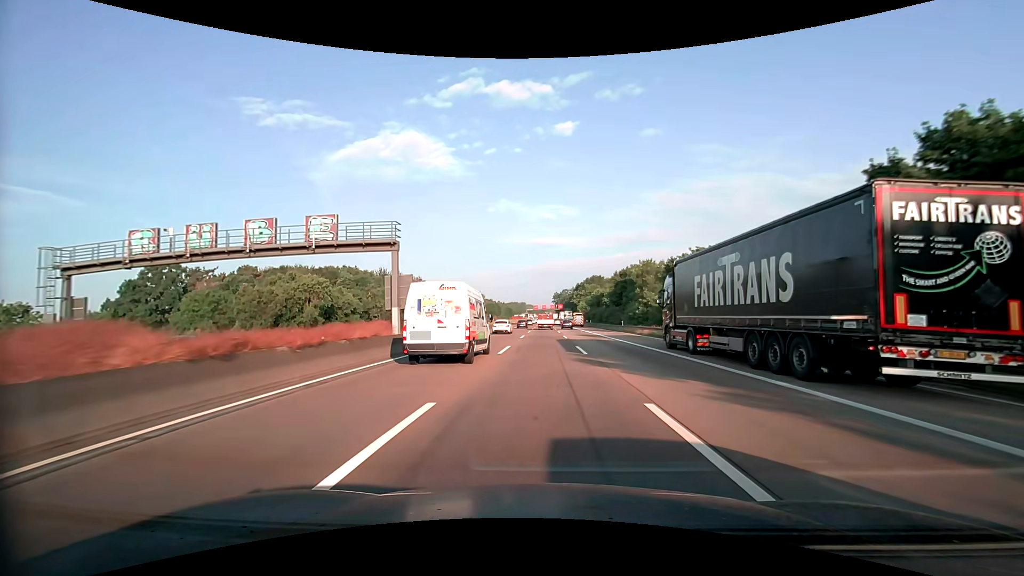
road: motorway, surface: asphalt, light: Day
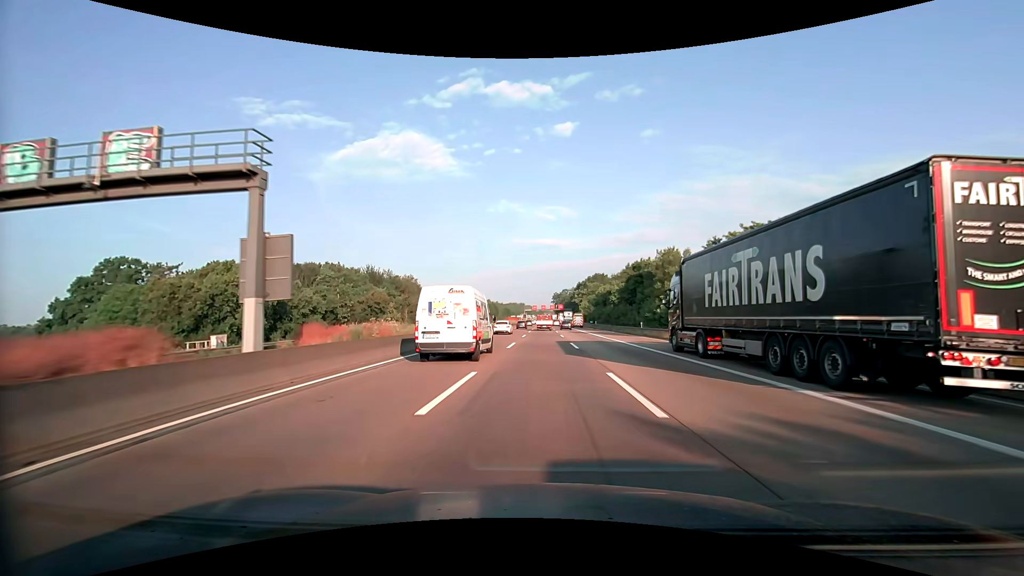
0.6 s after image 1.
(0.0, +13.0) m; 0°
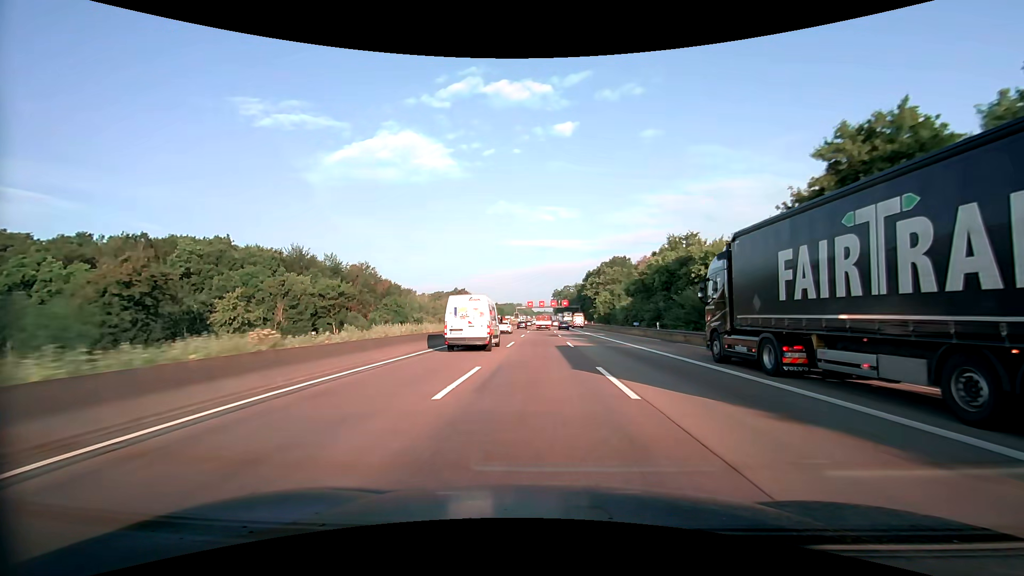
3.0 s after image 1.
(+0.3, +52.5) m; +1°
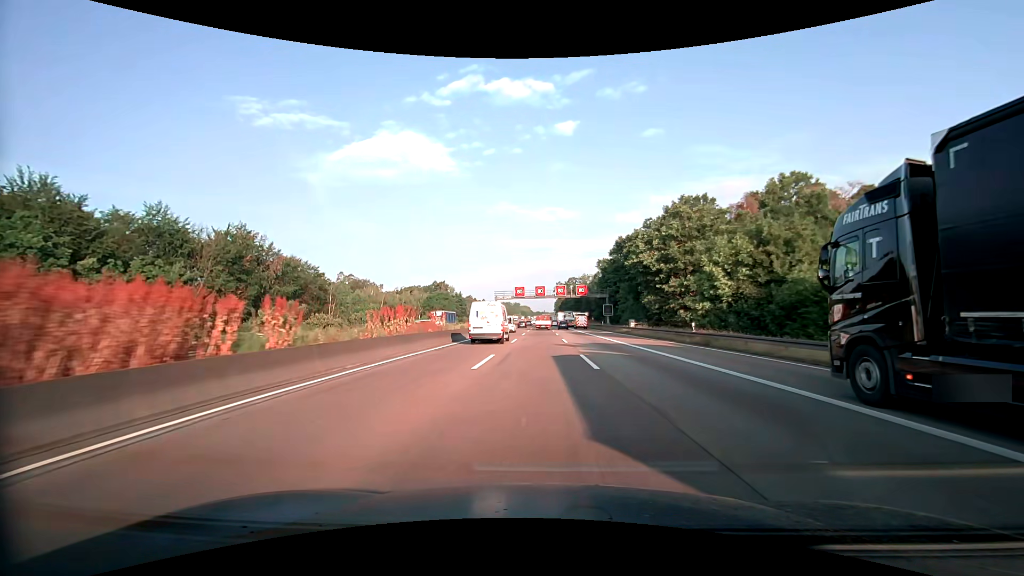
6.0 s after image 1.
(-0.2, +66.7) m; 0°
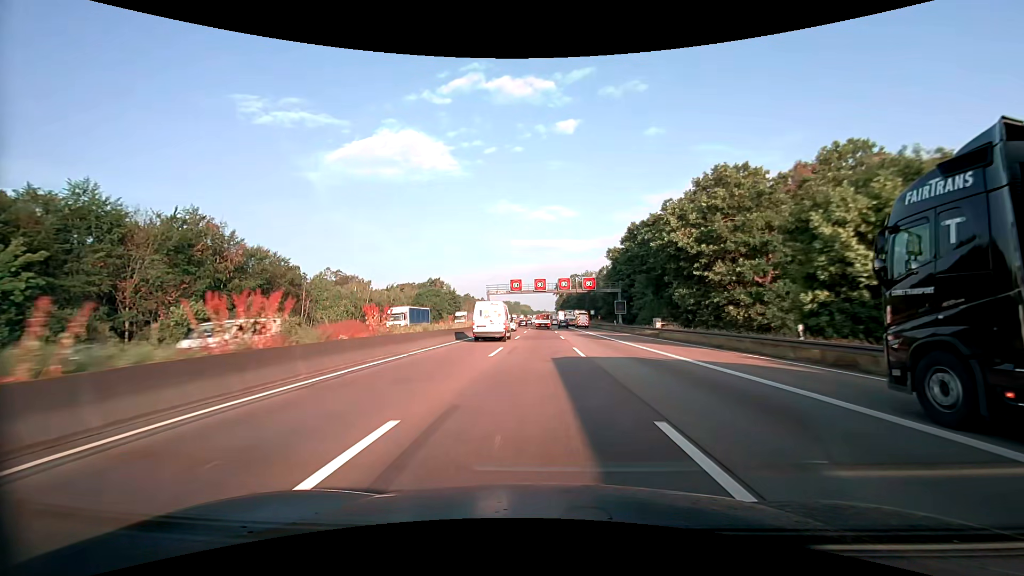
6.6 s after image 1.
(0.0, +13.4) m; 0°
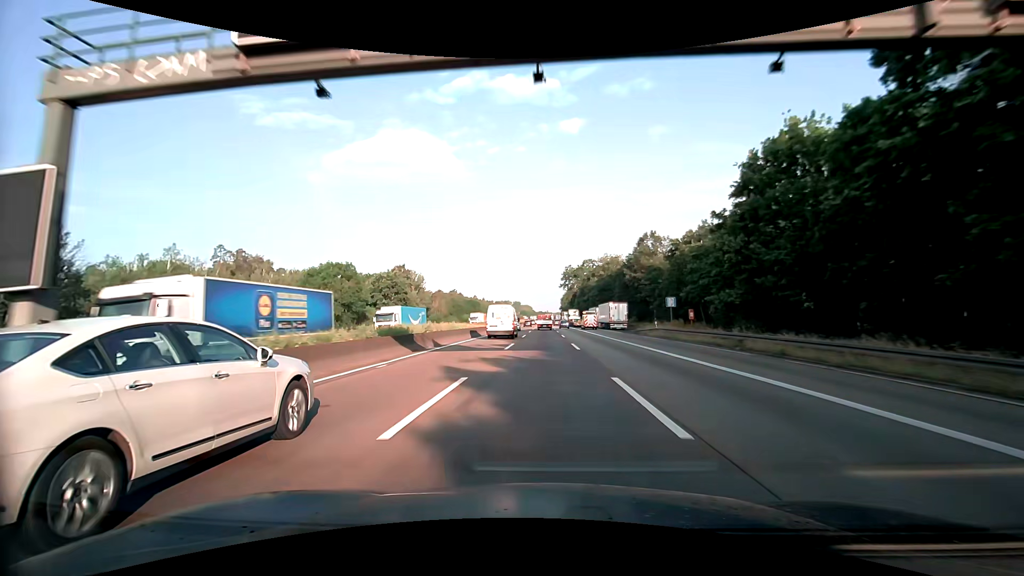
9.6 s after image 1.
(-0.2, +67.0) m; 0°
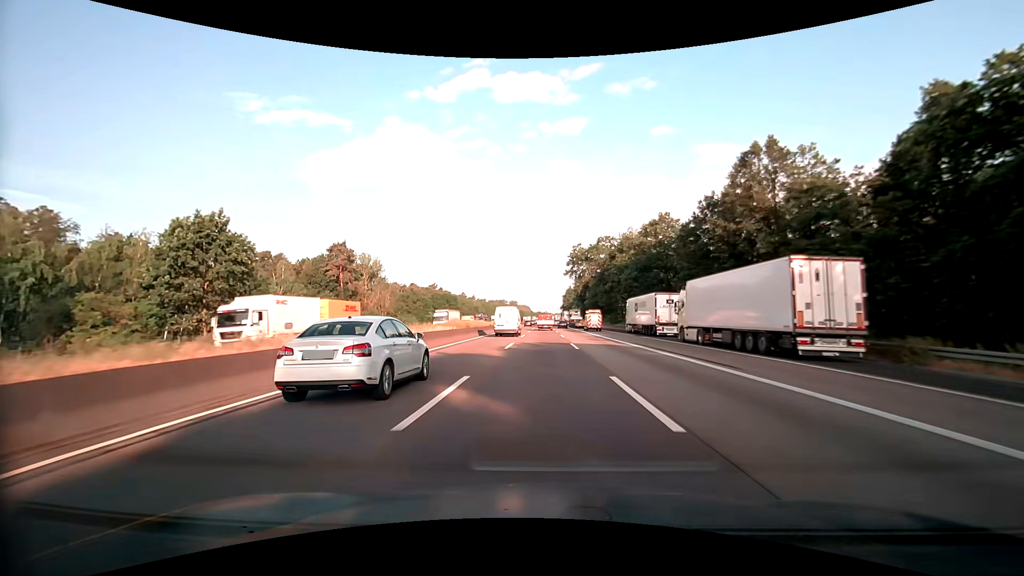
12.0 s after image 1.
(-0.1, +53.6) m; 0°
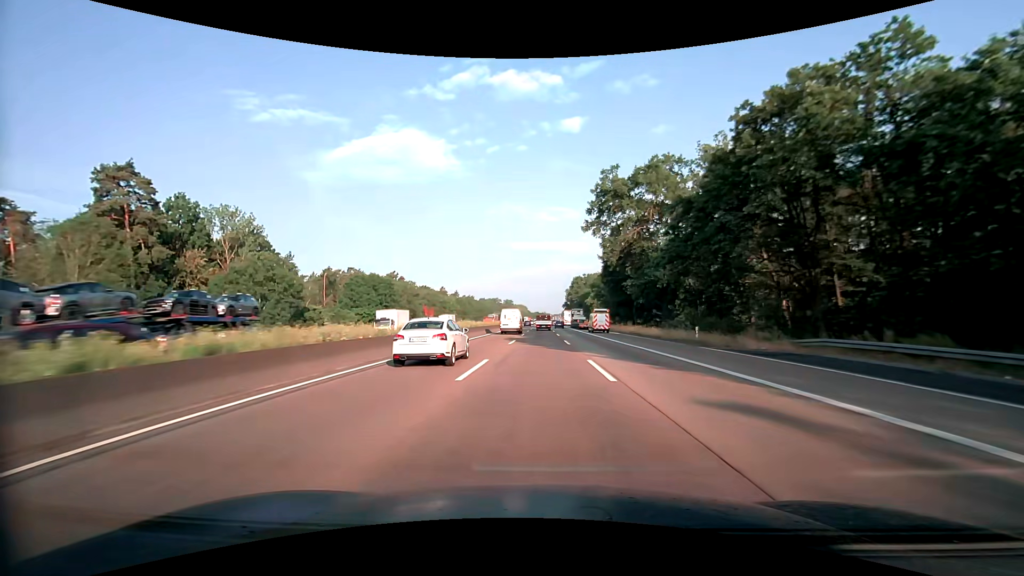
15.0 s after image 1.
(+0.2, +66.9) m; 0°
(0, +10) (0, +20) (0, +30) (0, +40) (0, +50) (0, +60) (0, +70) (0, +80) (0, +90) (0, +100) m
